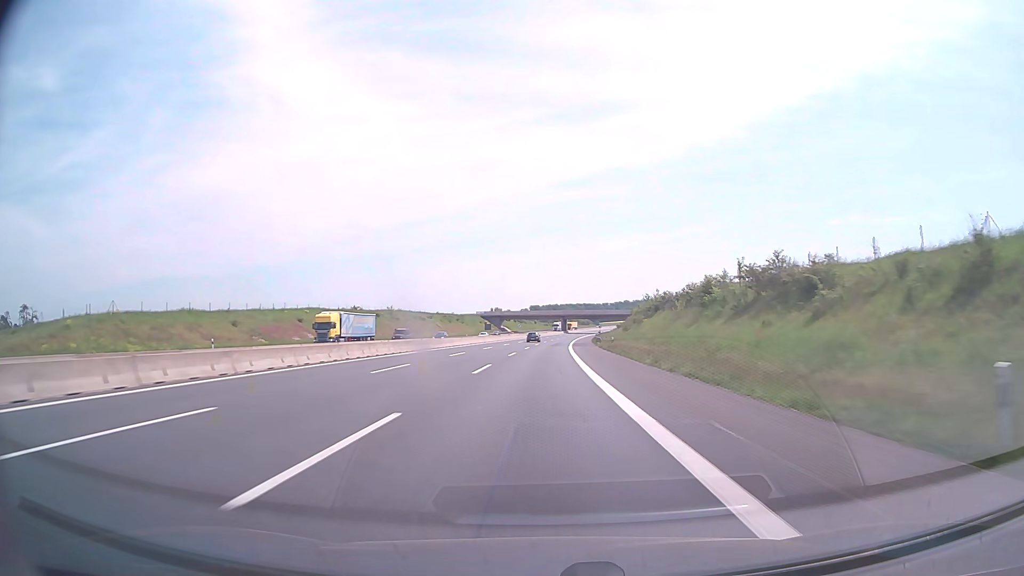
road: motorway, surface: asphalt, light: Day
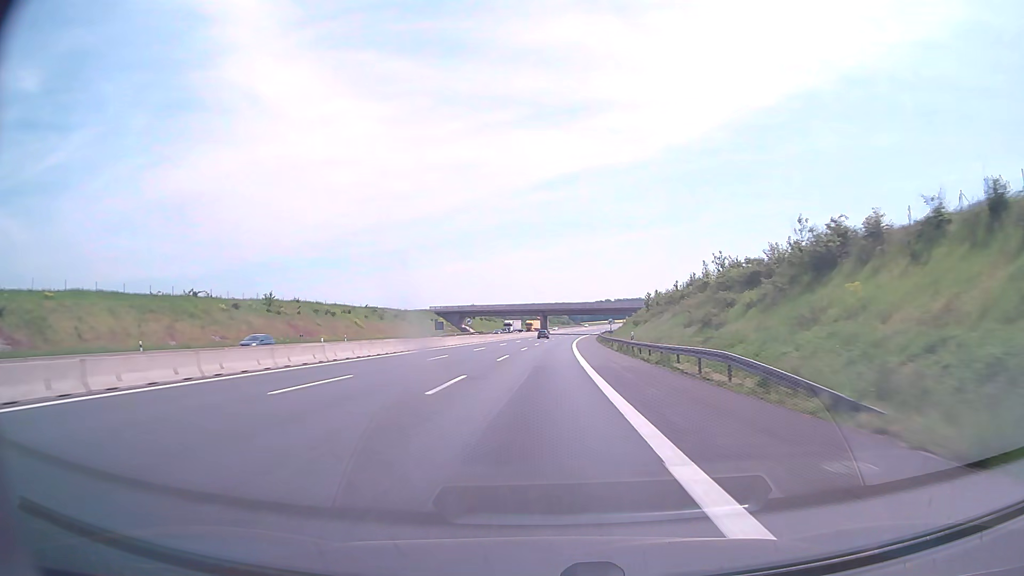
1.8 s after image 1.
(+1.2, +61.9) m; +2°
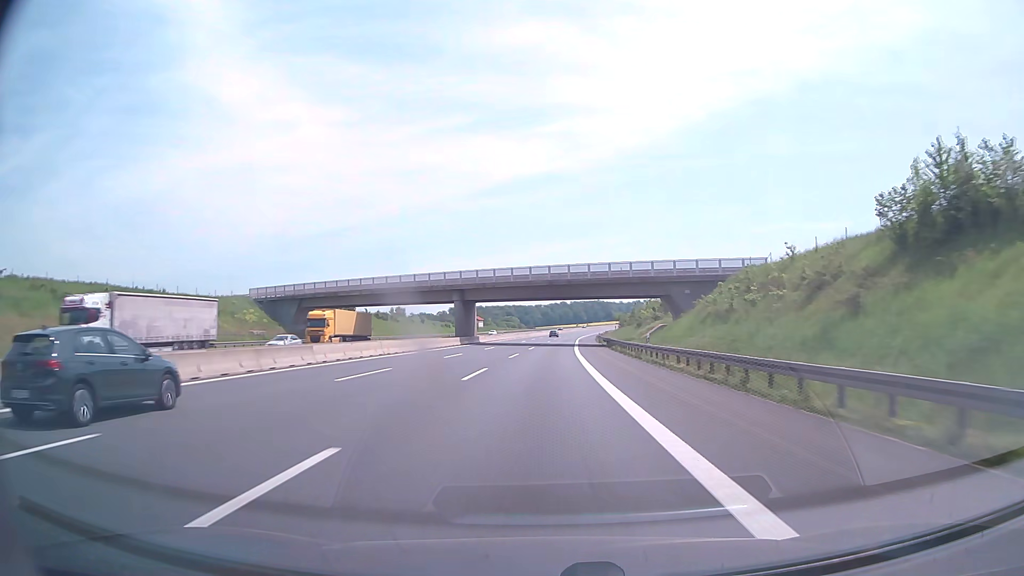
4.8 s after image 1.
(+3.7, +103.0) m; +4°
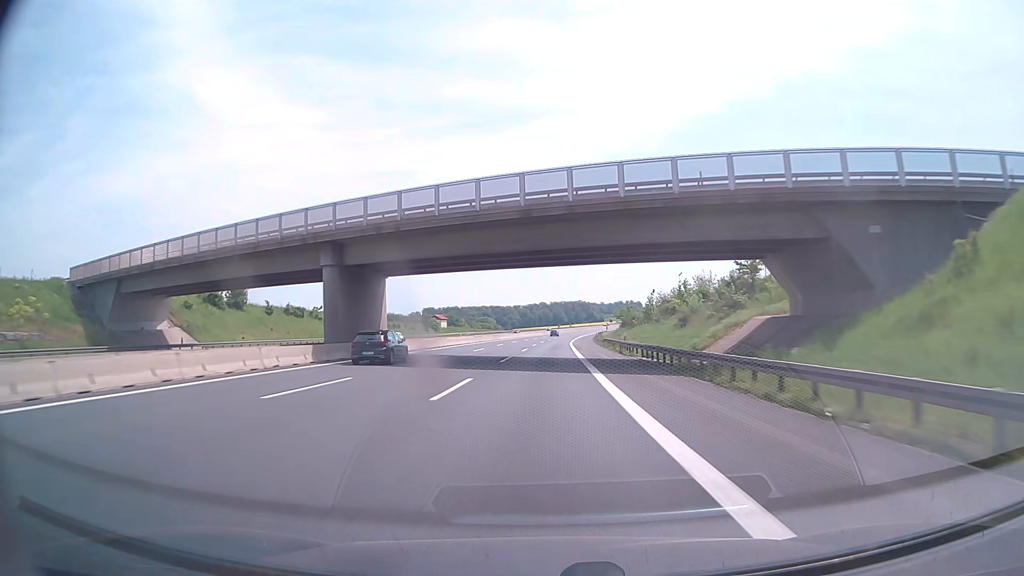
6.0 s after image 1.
(+0.6, +41.2) m; +2°
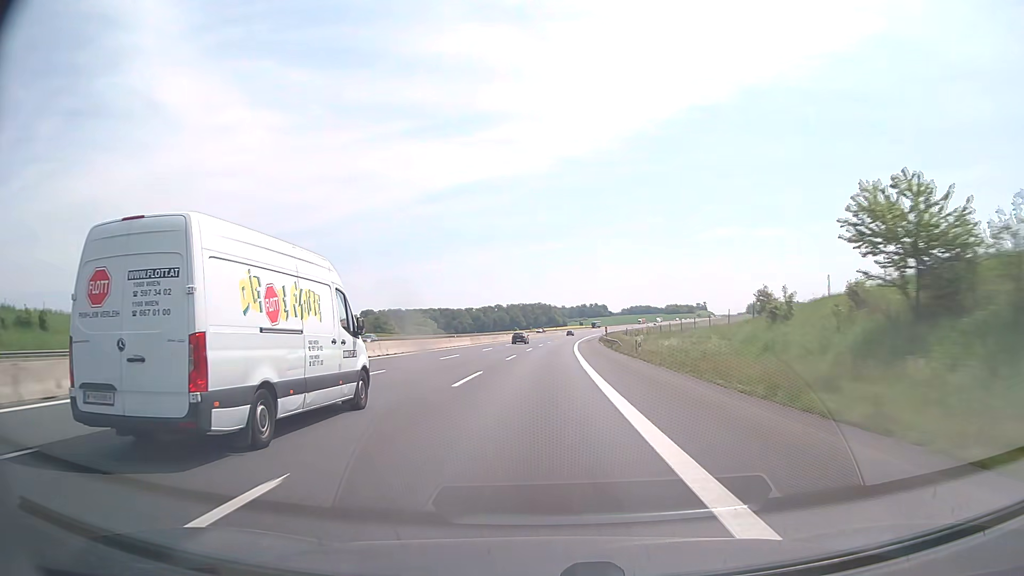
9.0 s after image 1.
(+3.1, +102.9) m; +4°
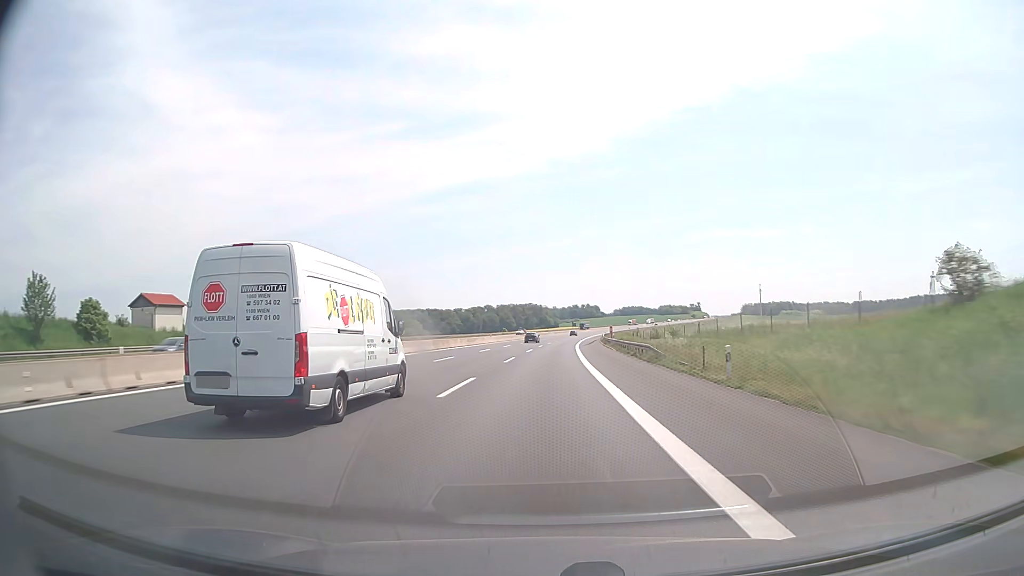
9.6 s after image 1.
(+0.1, +20.6) m; +1°
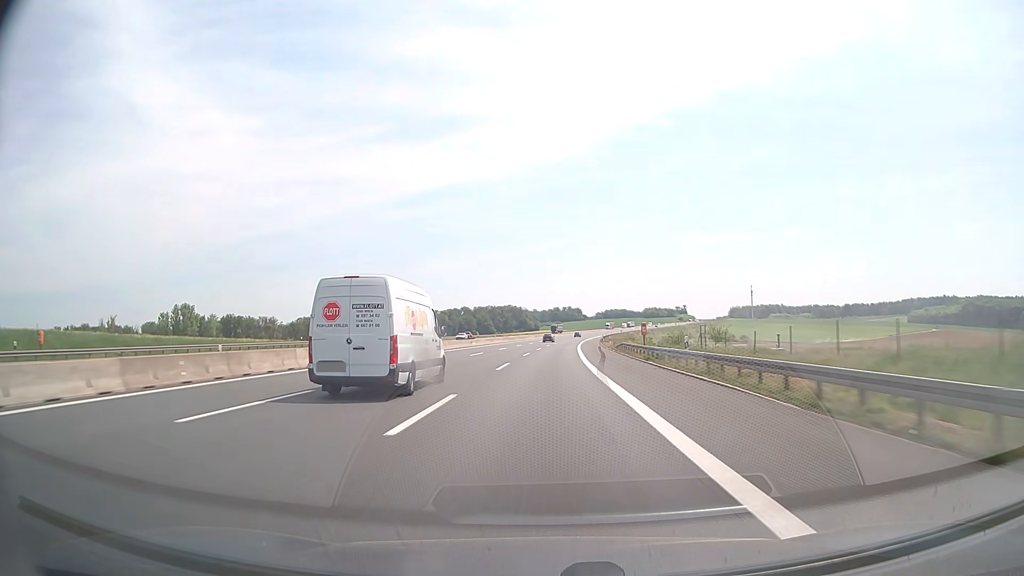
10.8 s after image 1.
(+0.6, +41.2) m; +2°
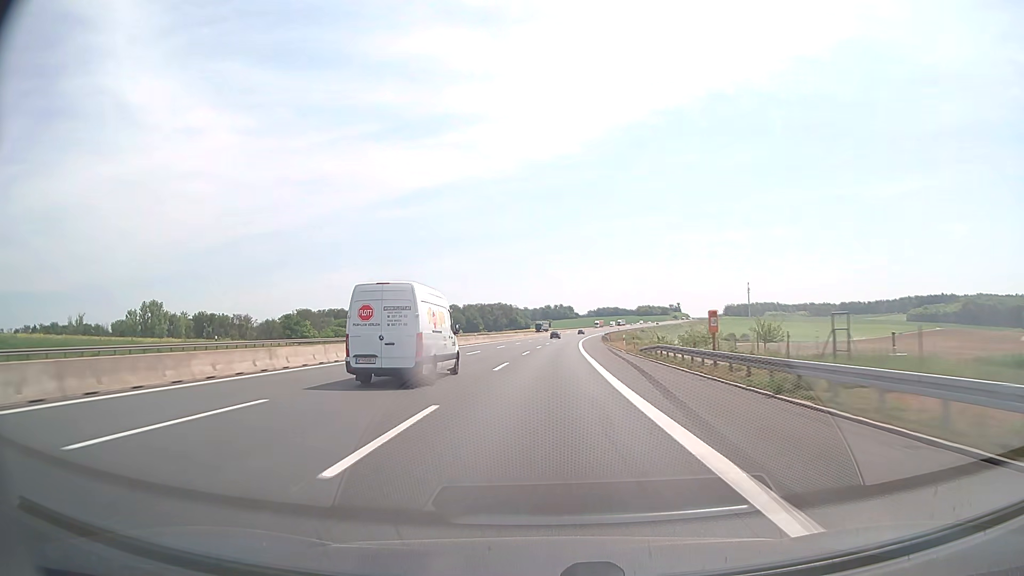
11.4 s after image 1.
(+0.1, +20.6) m; +1°
(0, +10) (0, +20) (0, +30) (+1, +40) (+1, +50) (+1, +60) (+2, +70) (+2, +80) (+3, +90) (+4, +100) m
